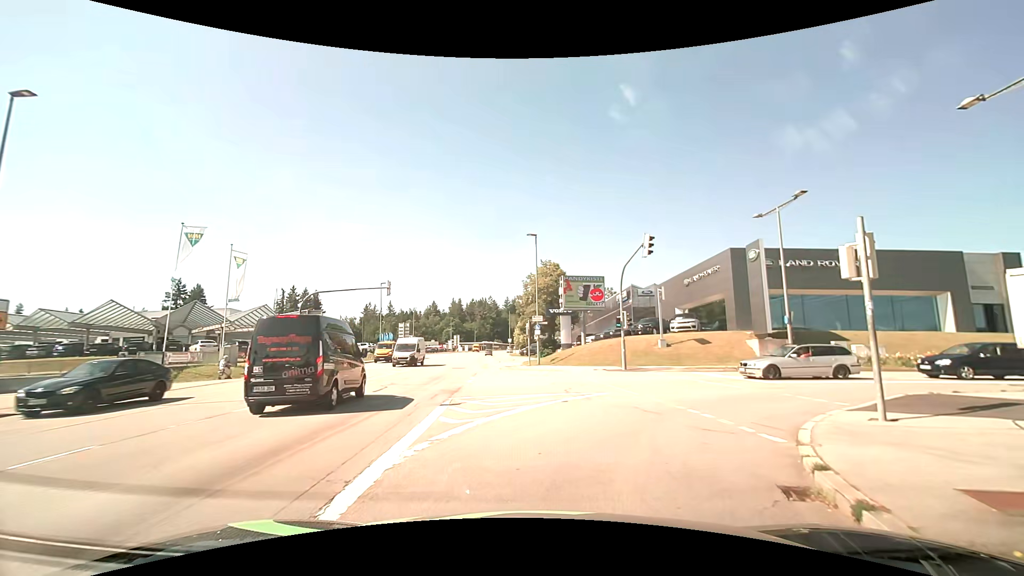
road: tertiary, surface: asphalt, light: Day
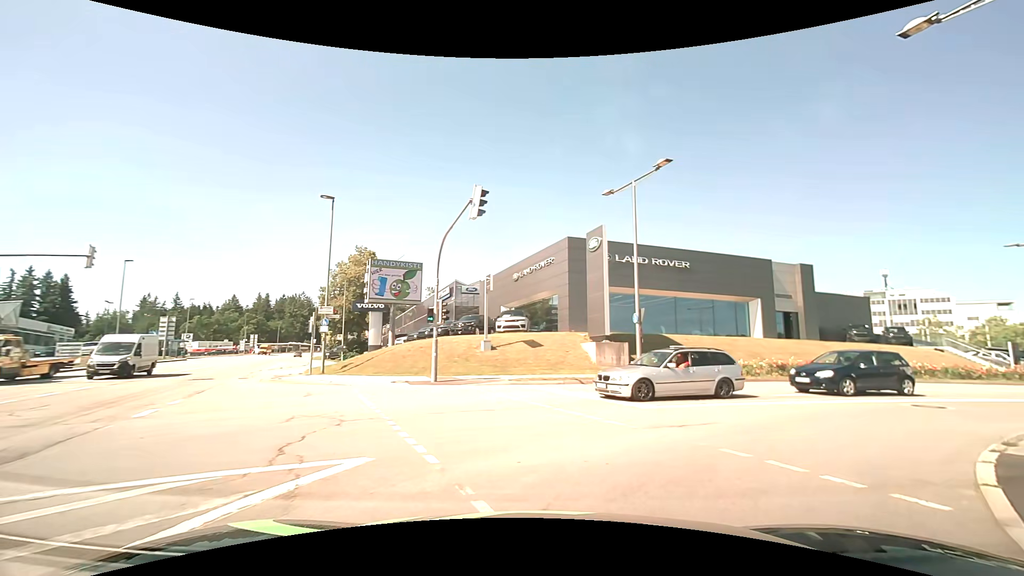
(+1.3, +8.4) m; +20°
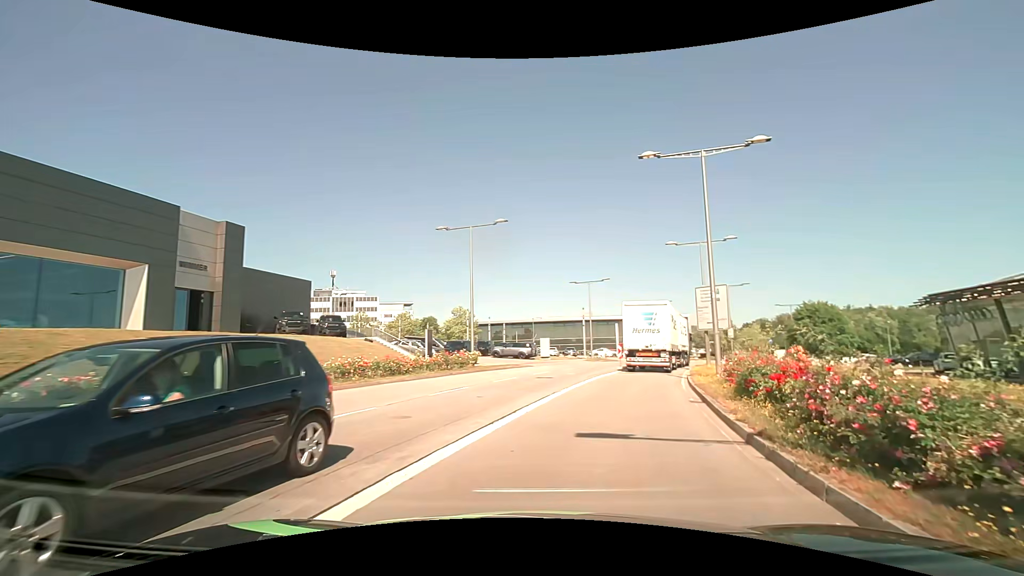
(+7.5, +13.1) m; +58°
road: secondary
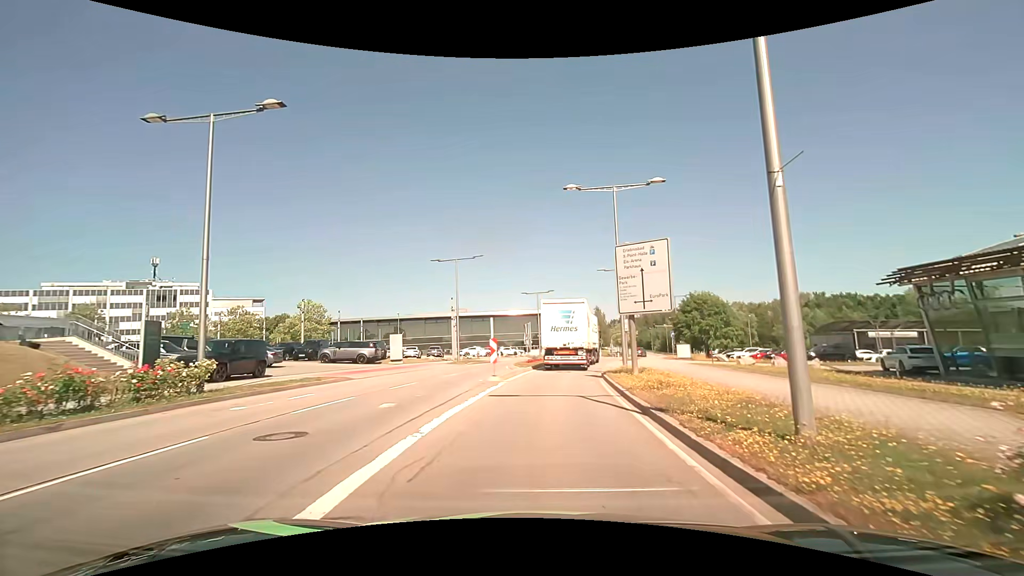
(+2.1, +14.2) m; +13°
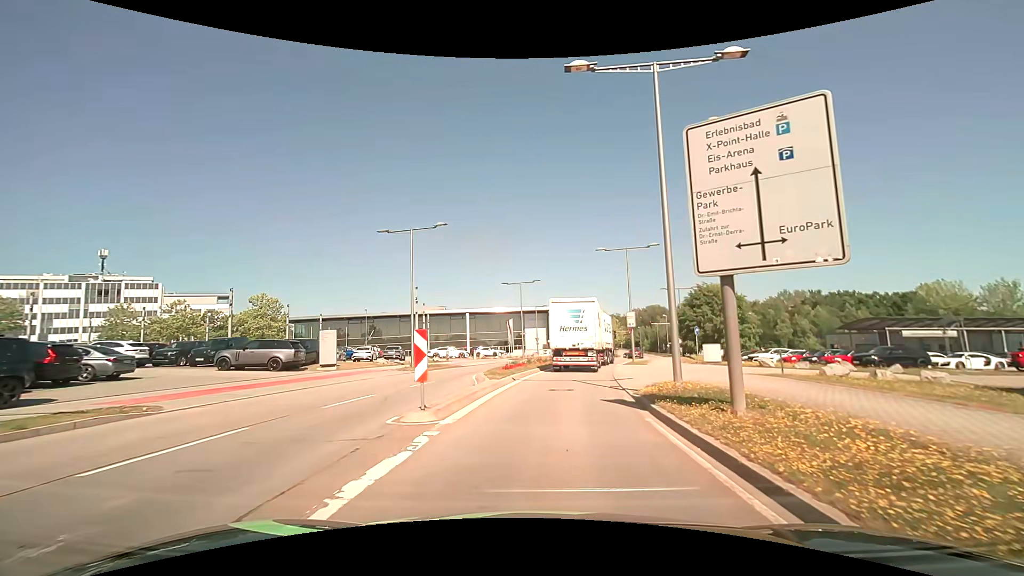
(+0.3, +11.0) m; +2°
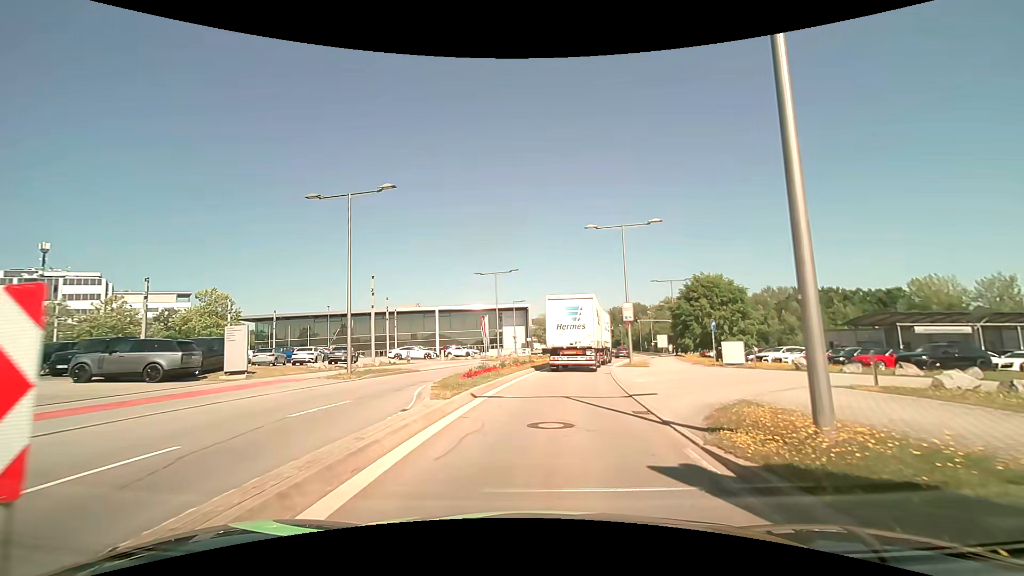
(+0.2, +7.3) m; +3°
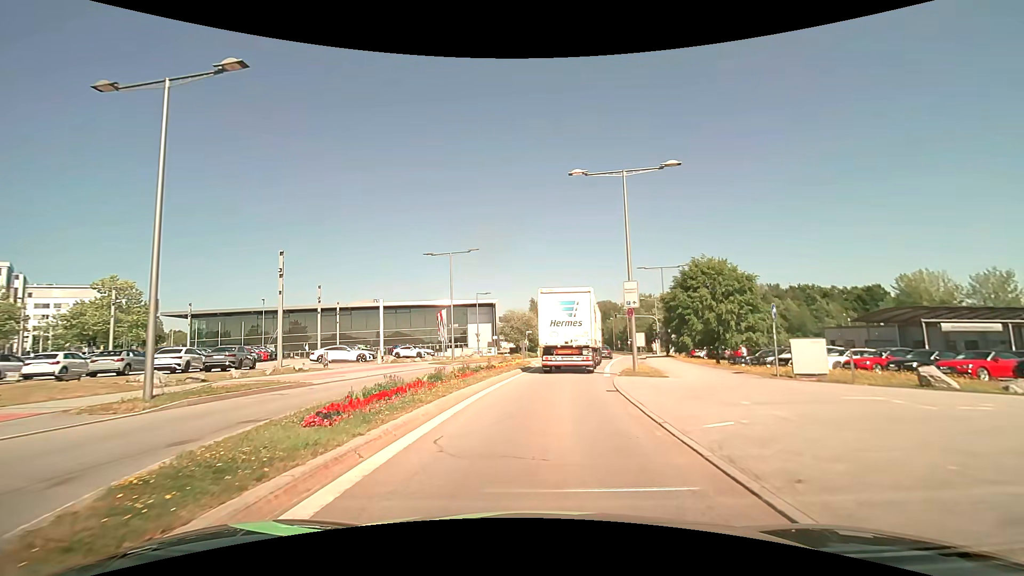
(+0.3, +10.4) m; +4°
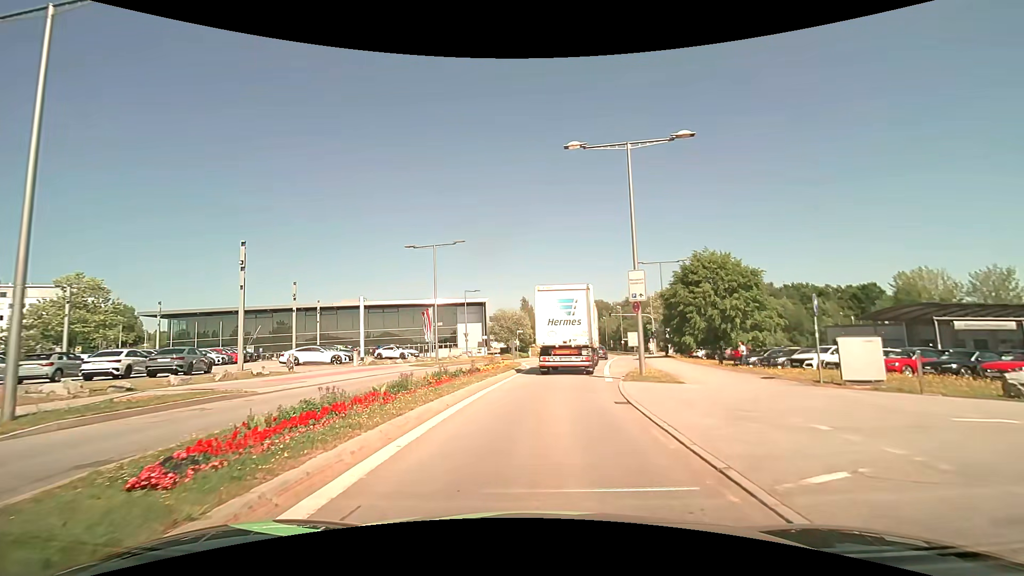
(0.0, +3.1) m; 0°
